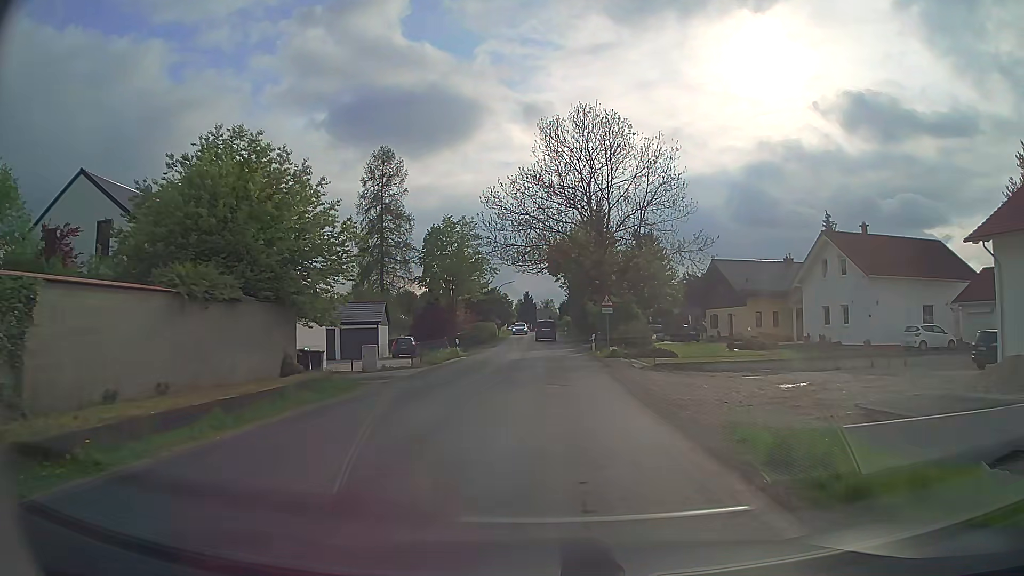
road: secondary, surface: asphalt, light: Day
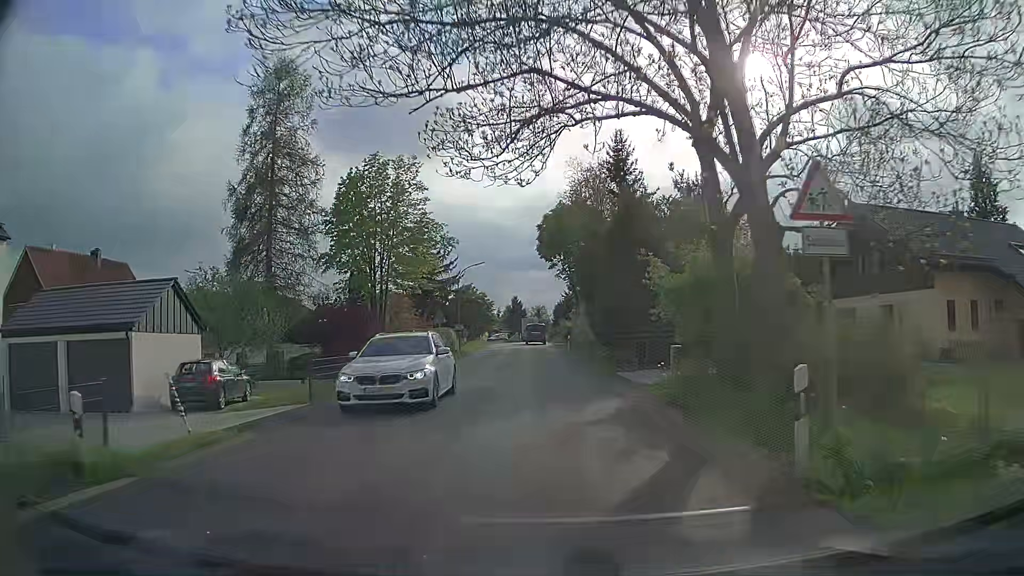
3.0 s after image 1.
(+0.2, +29.7) m; +1°
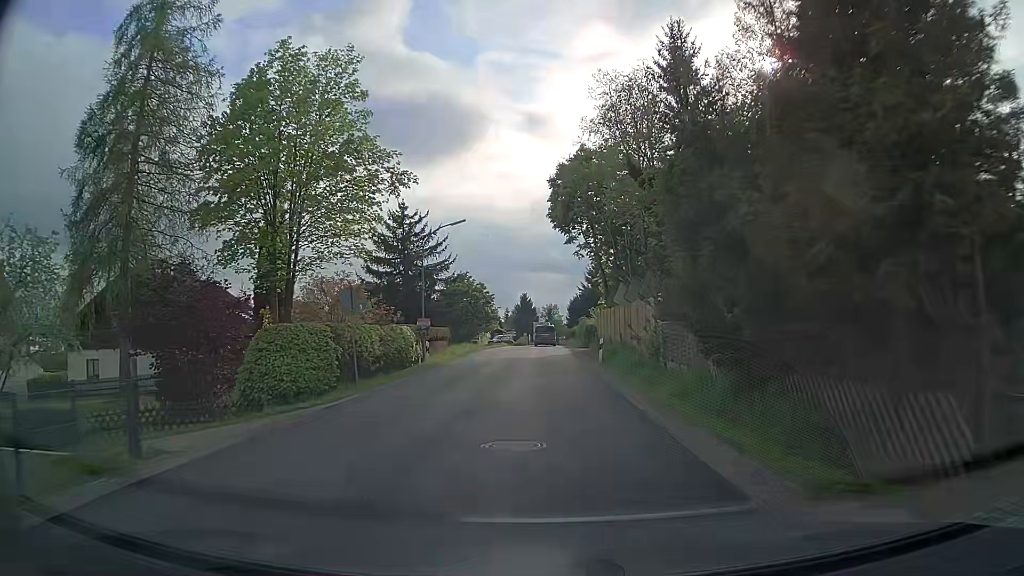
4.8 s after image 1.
(-0.3, +18.5) m; -1°
(0, +10) (0, +20) (0, +30) (0, +40) (0, +50) (0, +60) (0, +70) (0, +80) (0, +90) (0, +100) m
